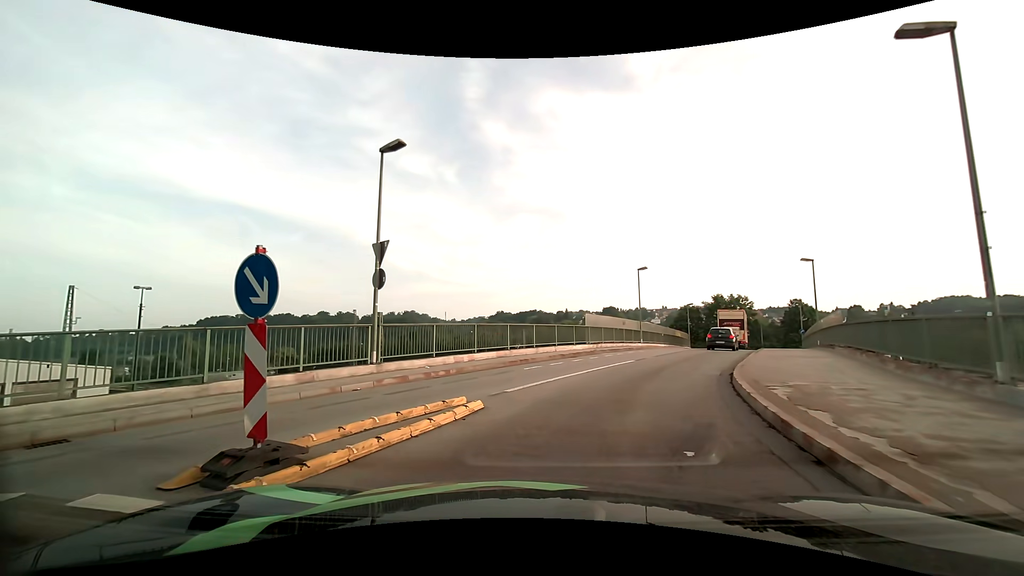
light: Day
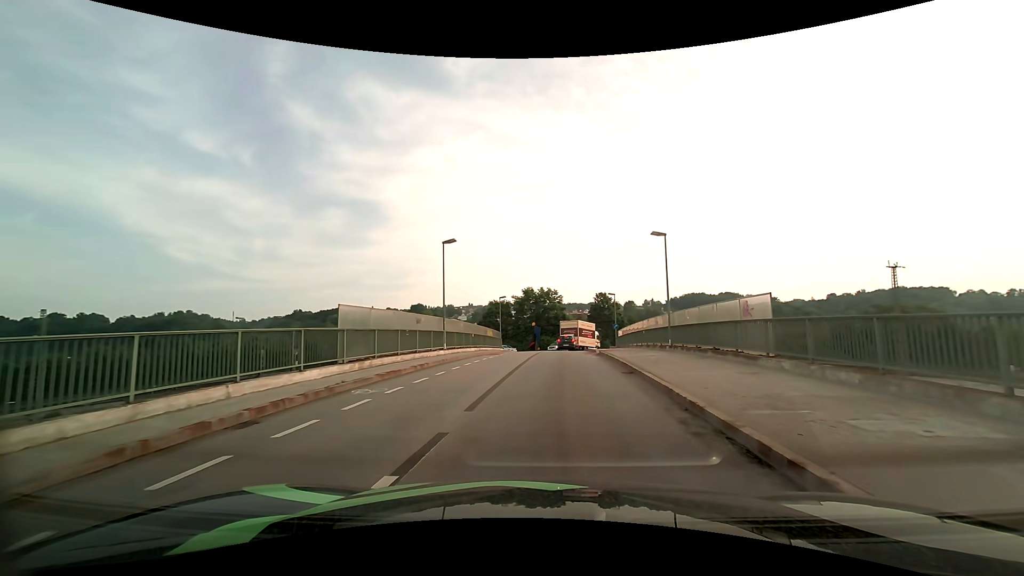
(+2.4, +14.0) m; +22°
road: unclassified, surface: asphalt
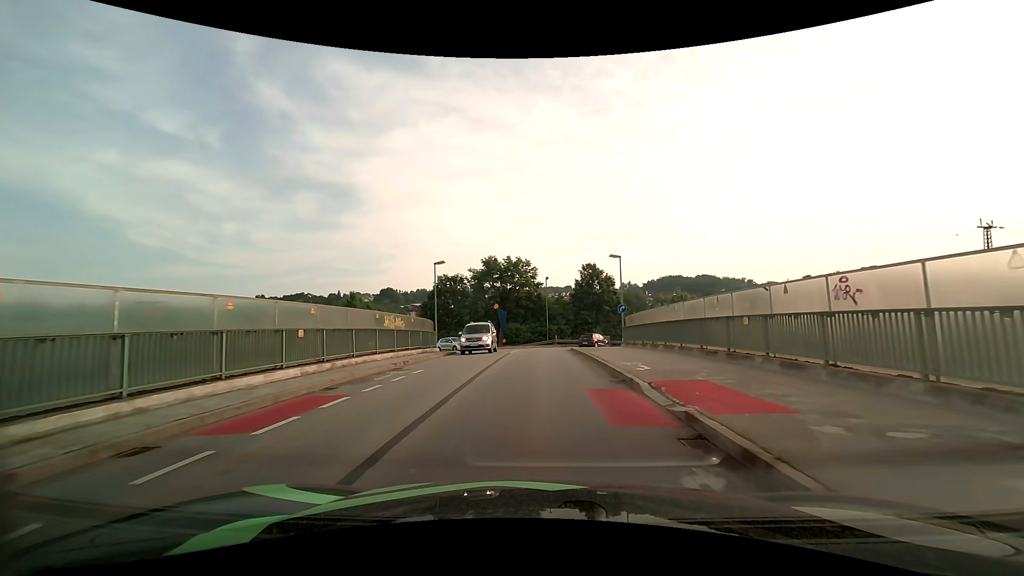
(+1.0, +22.7) m; +2°
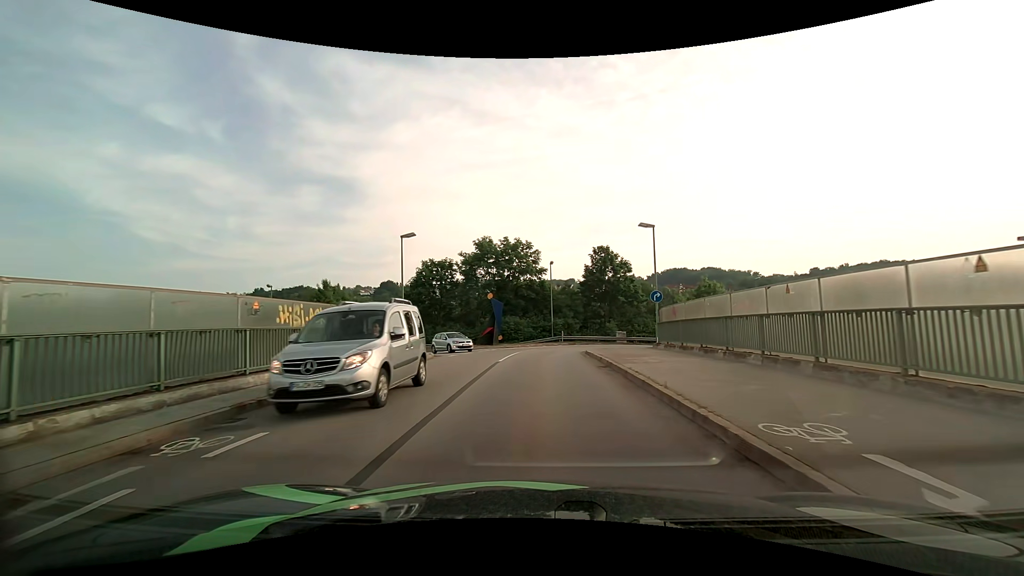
(0.0, +9.4) m; -1°
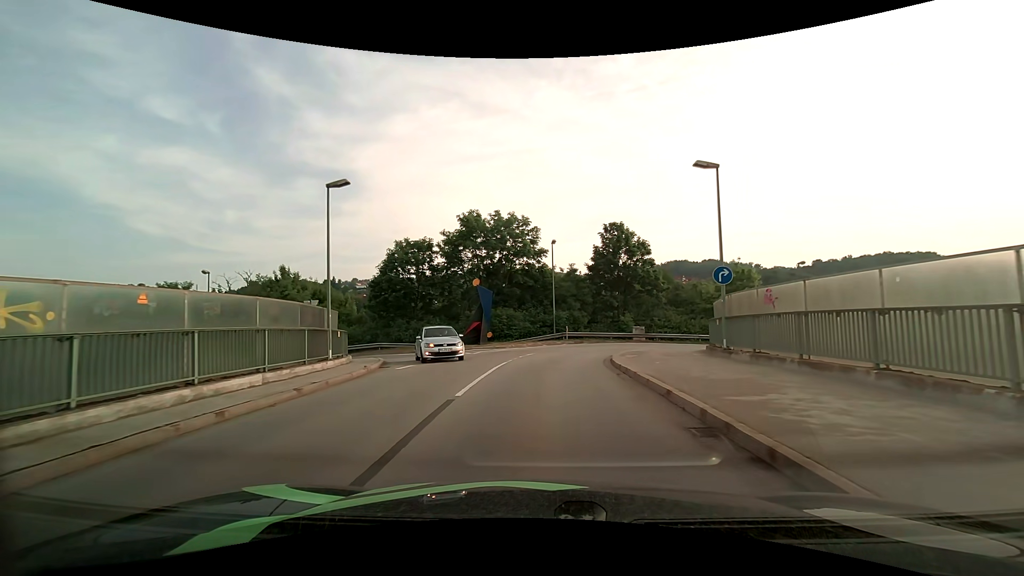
(0.0, +9.3) m; +1°
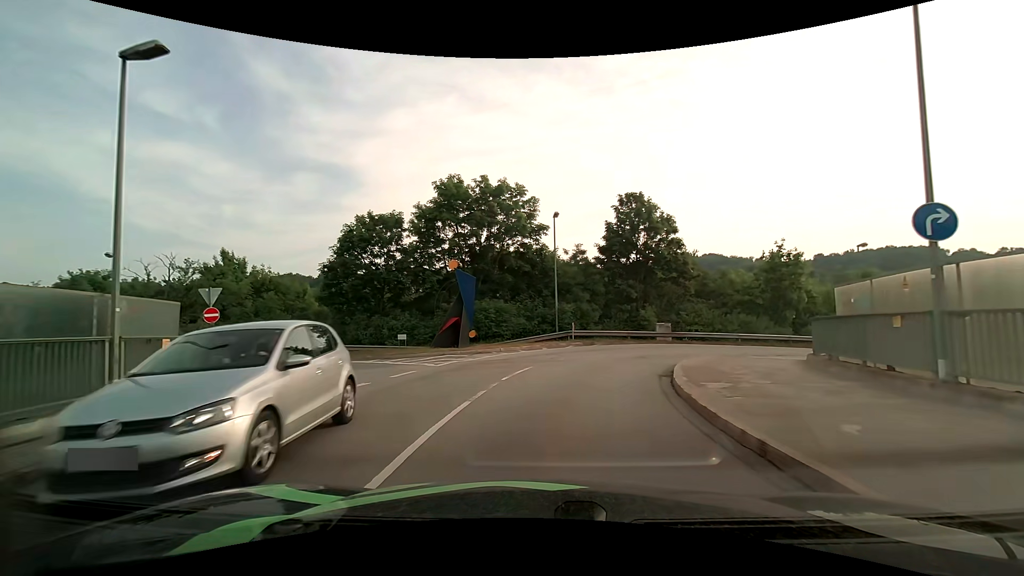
(0.0, +8.6) m; 0°
(0, +10) (+3, +20) (+9, +27) (+18, +32) (+28, +35) (+37, +38) (+47, +41) (+57, +43) (+66, +46) (+76, +49) m
